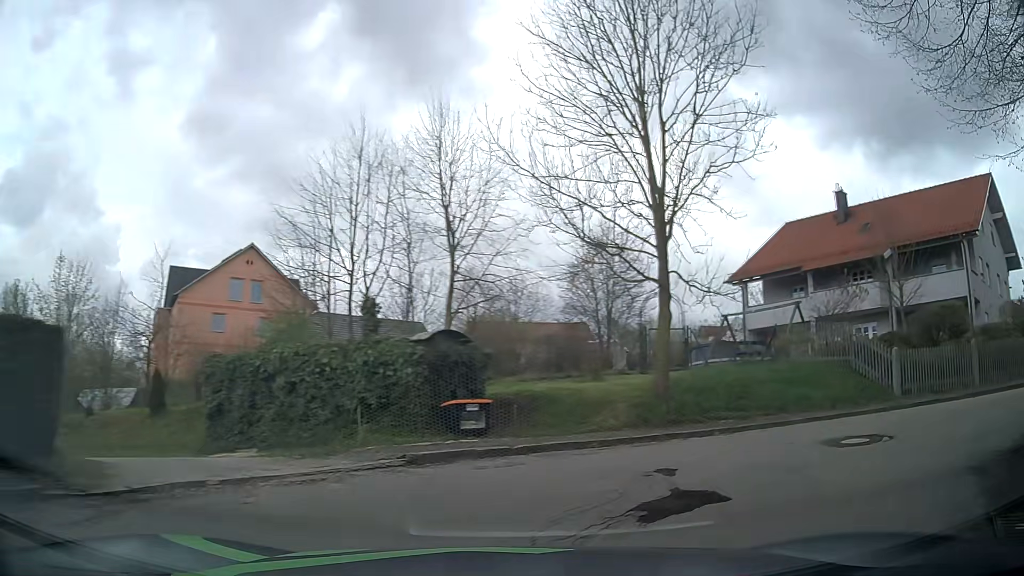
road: residential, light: Day
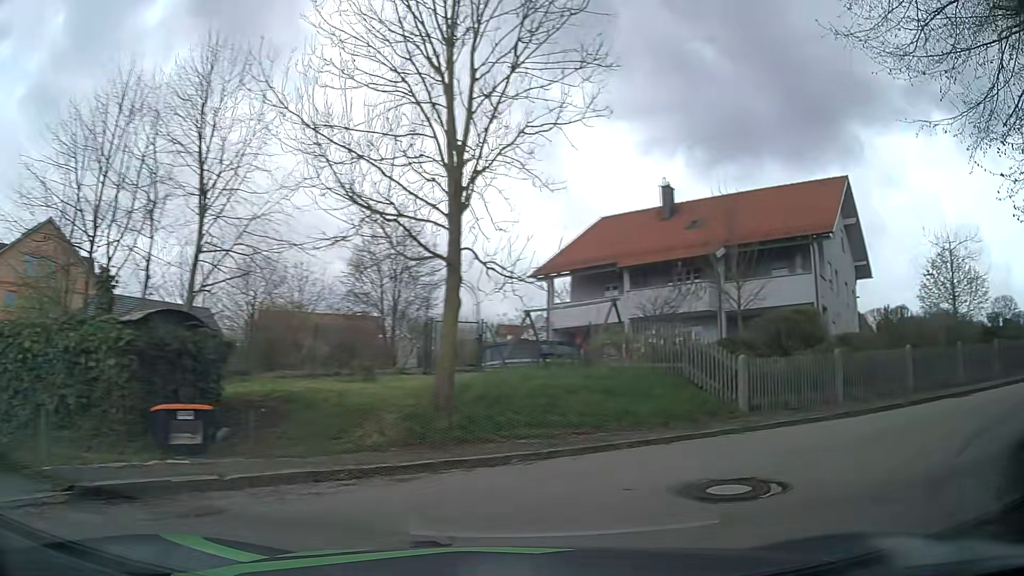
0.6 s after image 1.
(+0.5, +3.3) m; +17°
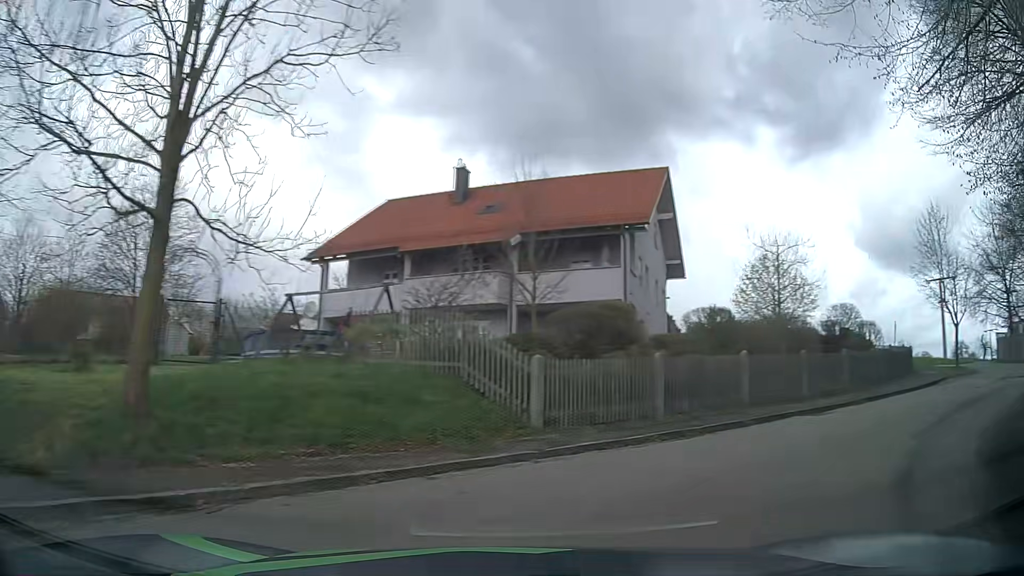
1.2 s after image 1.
(+0.5, +3.2) m; +19°
